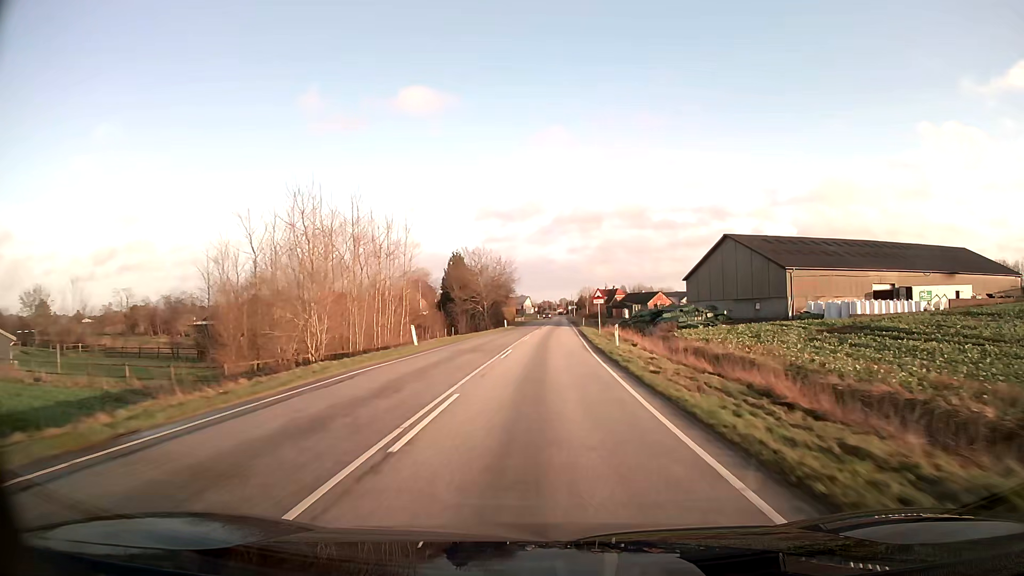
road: secondary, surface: asphalt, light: Day
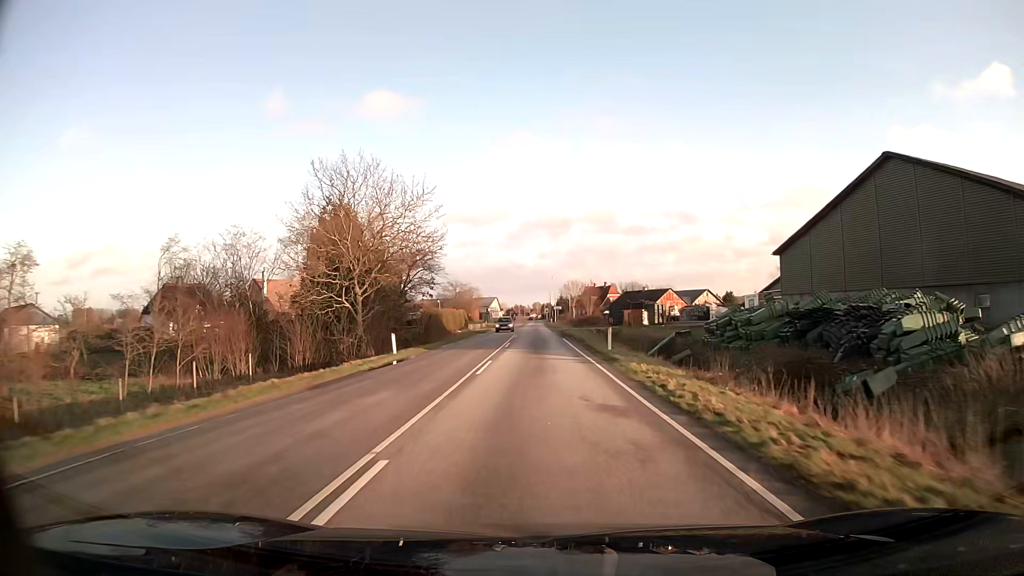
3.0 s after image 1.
(+1.2, +50.7) m; +2°
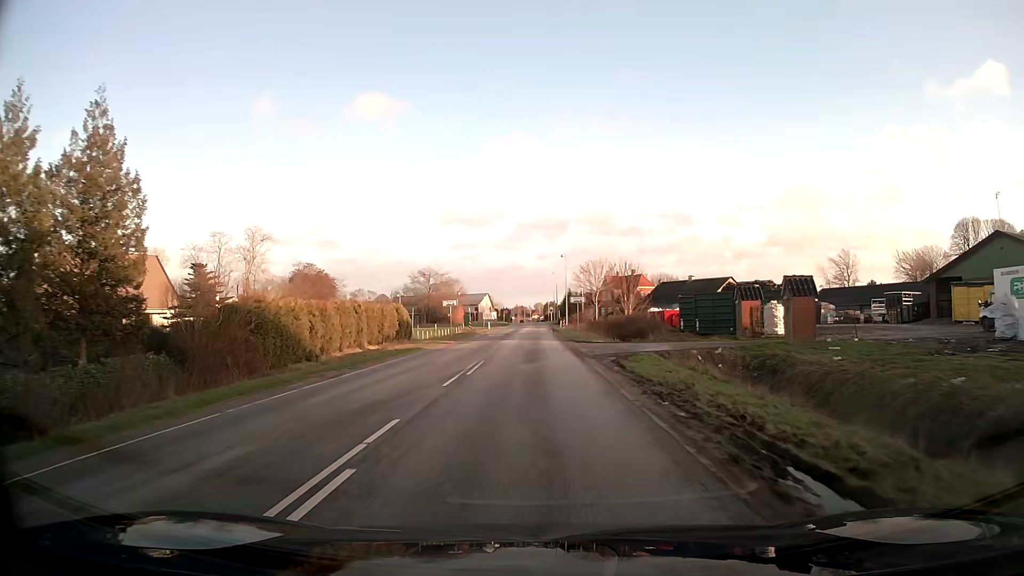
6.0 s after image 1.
(+0.1, +45.7) m; 0°
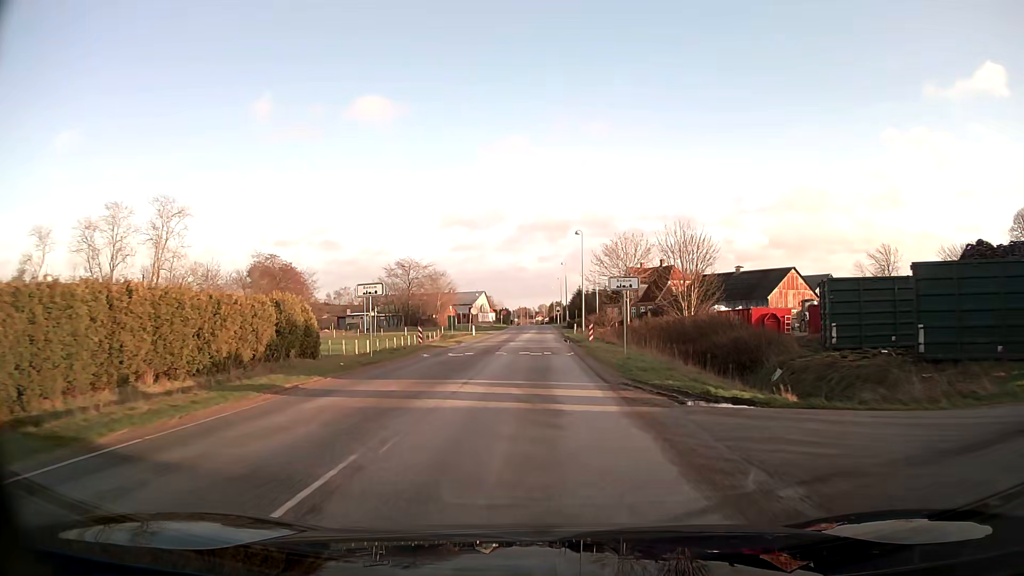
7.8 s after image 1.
(-0.1, +24.3) m; 0°
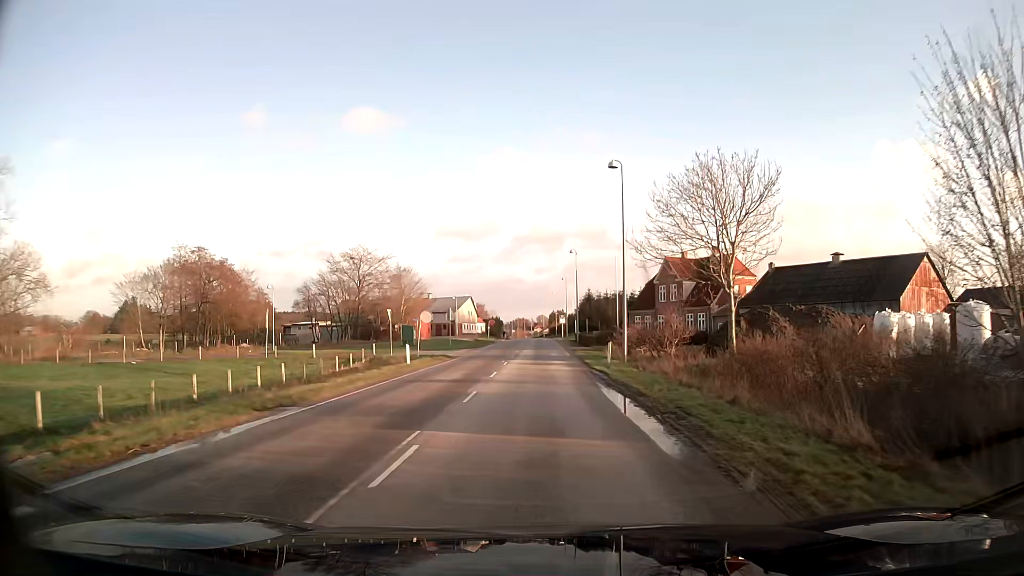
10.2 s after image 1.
(0.0, +29.5) m; 0°
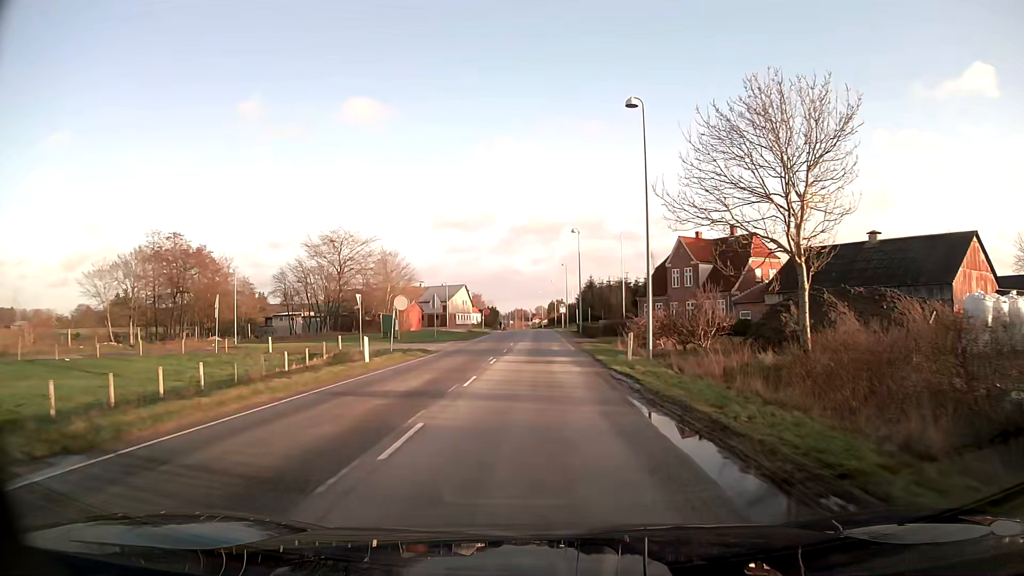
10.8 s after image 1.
(0.0, +7.2) m; 0°
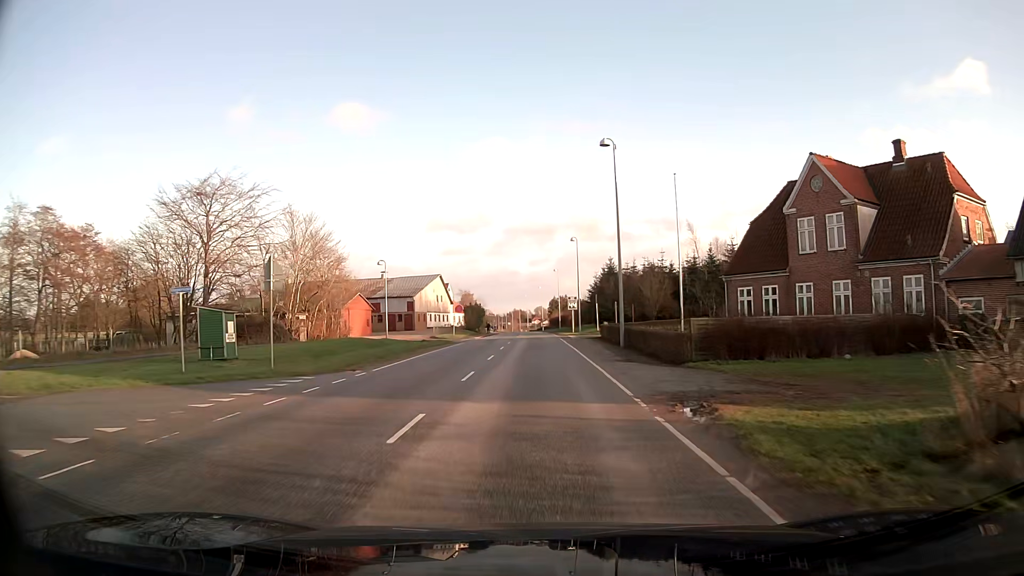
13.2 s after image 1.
(+0.2, +30.2) m; 0°
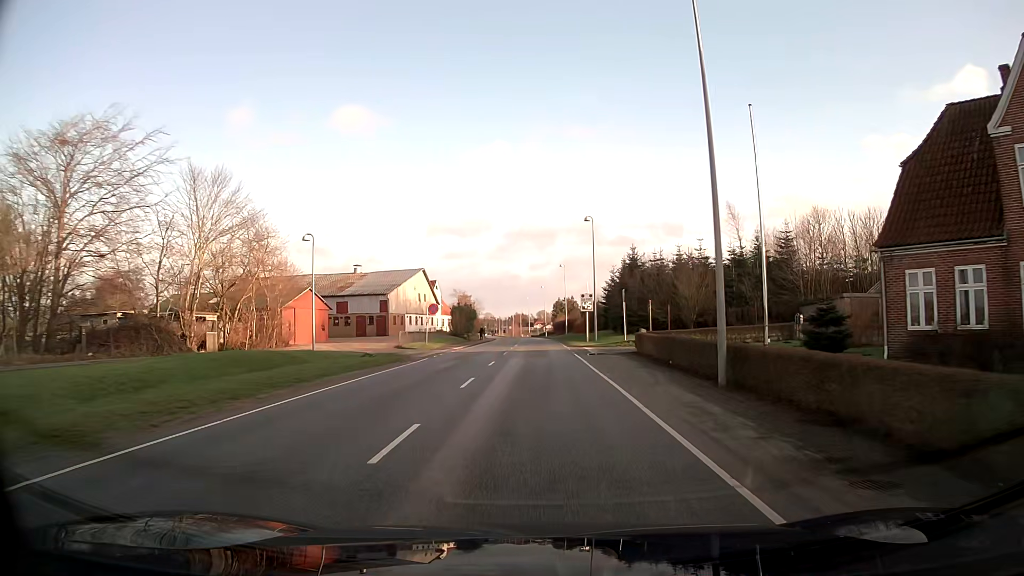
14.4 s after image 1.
(-0.1, +15.8) m; 0°
(0, +10) (0, +20) (0, +30) (0, +40) (0, +50) (0, +60) (0, +70) (-1, +80) (-1, +90) (-2, +100) m
